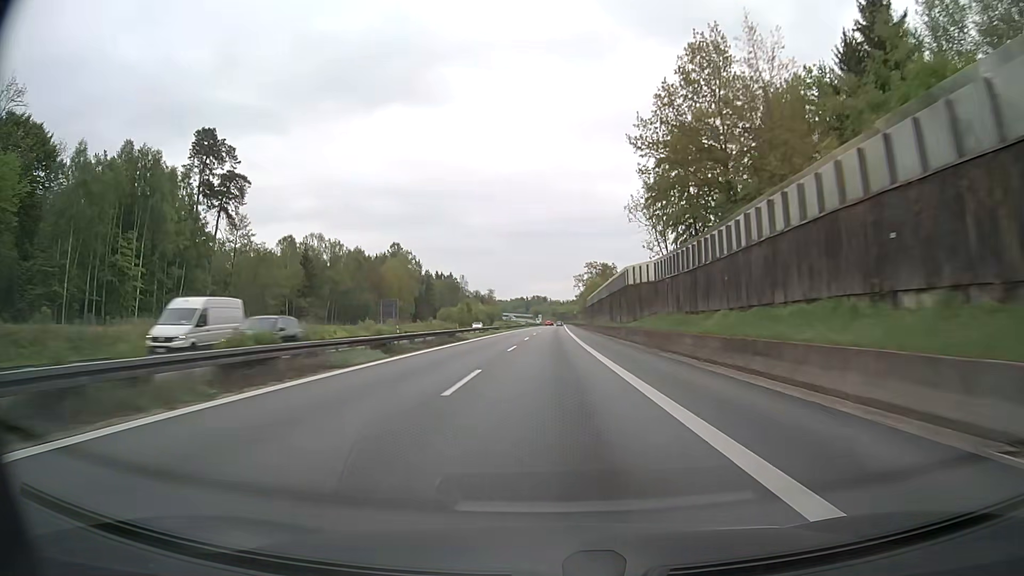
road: motorway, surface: asphalt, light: Day
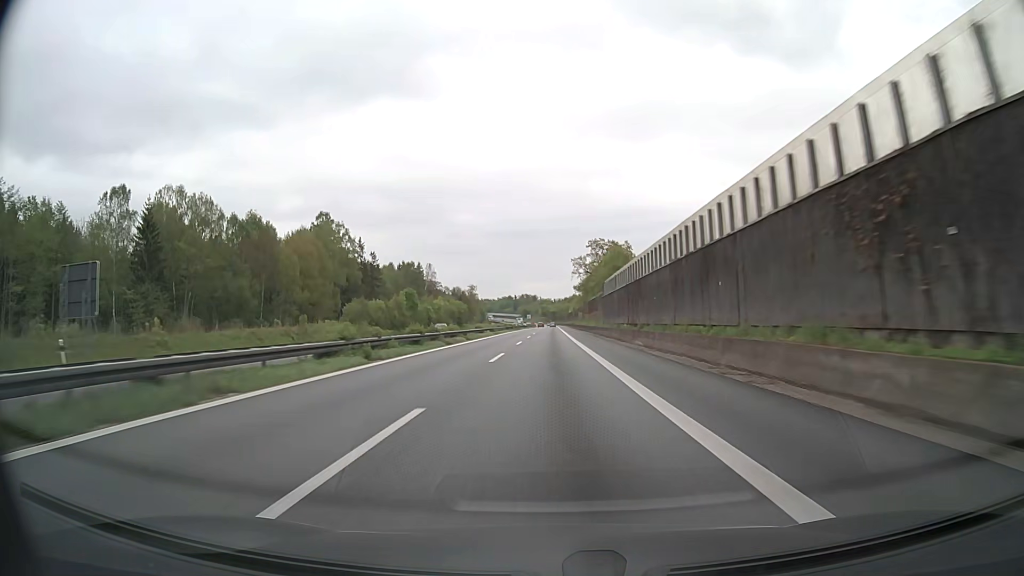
(+0.4, +61.9) m; +1°
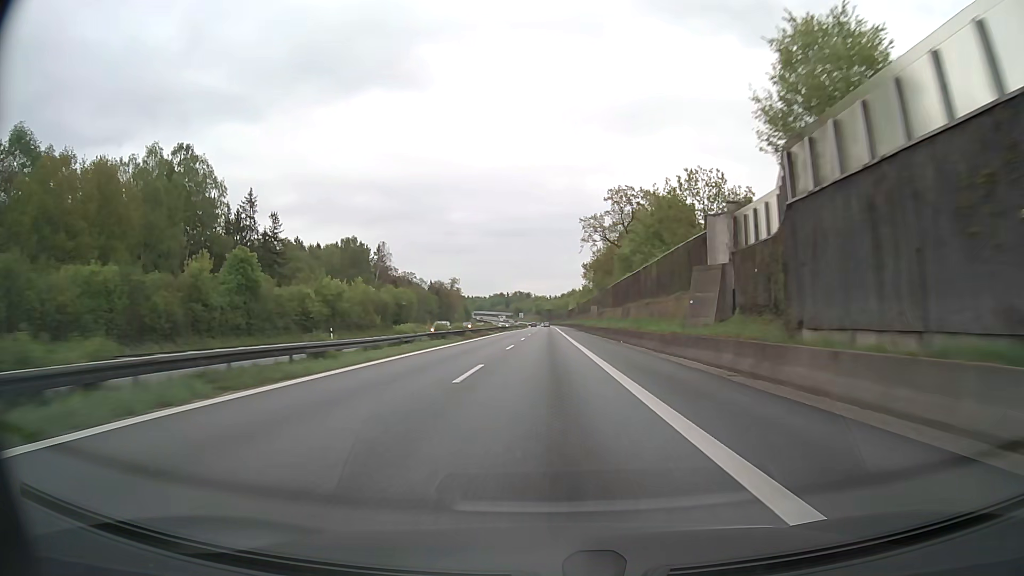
(+0.2, +61.9) m; 0°
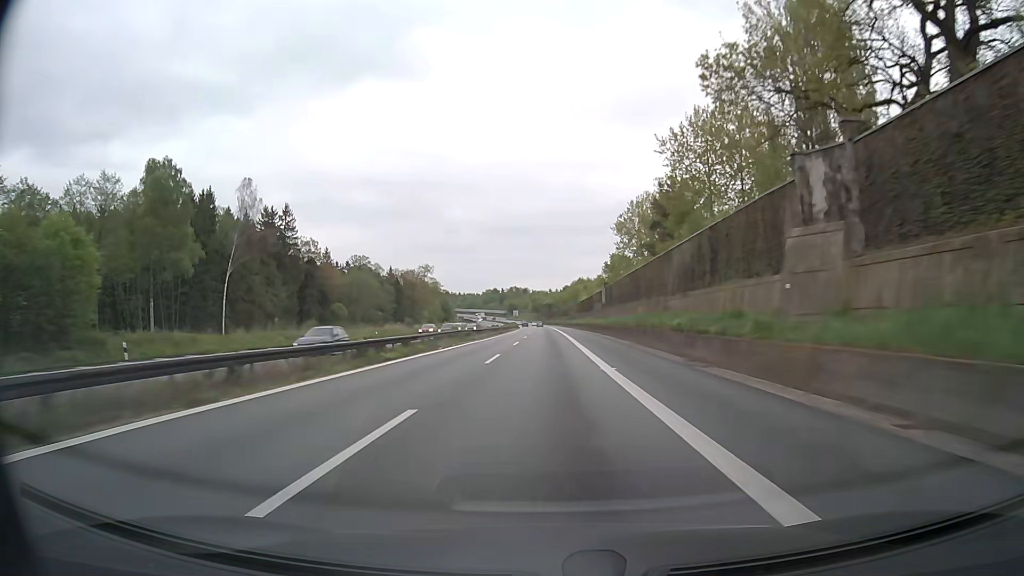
(+0.1, +82.6) m; 0°
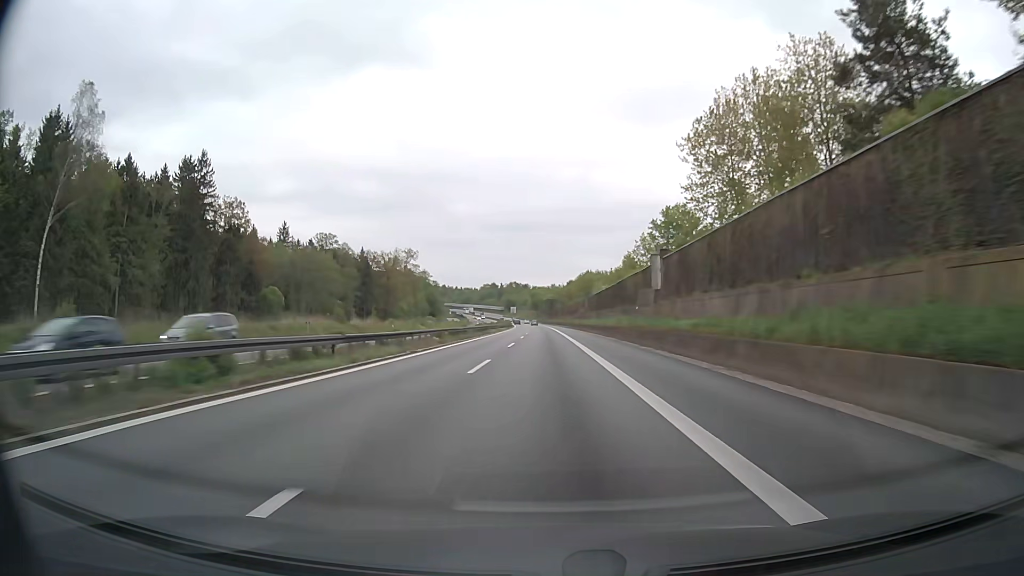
(-0.1, +41.3) m; 0°
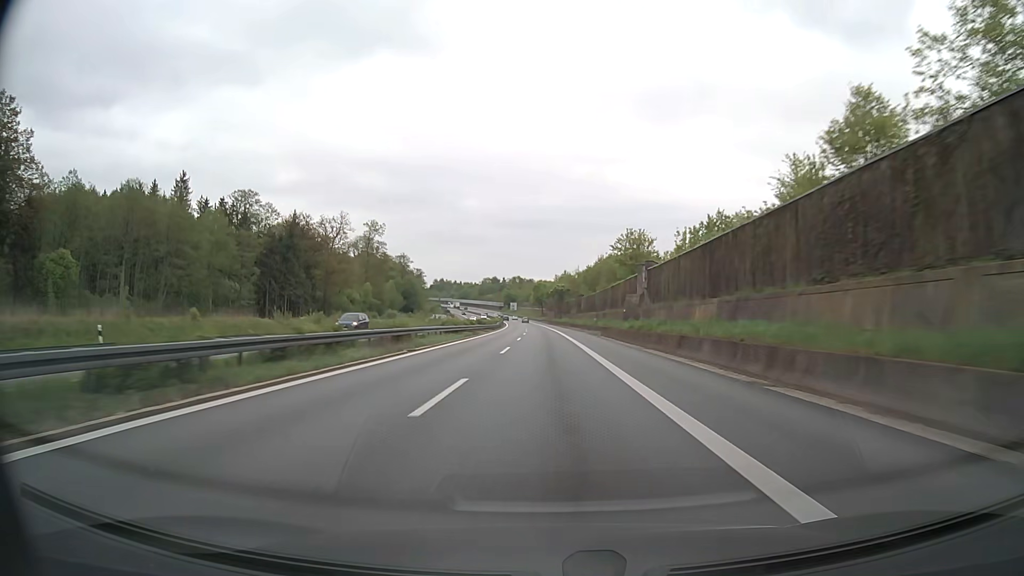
(0.0, +62.0) m; 0°
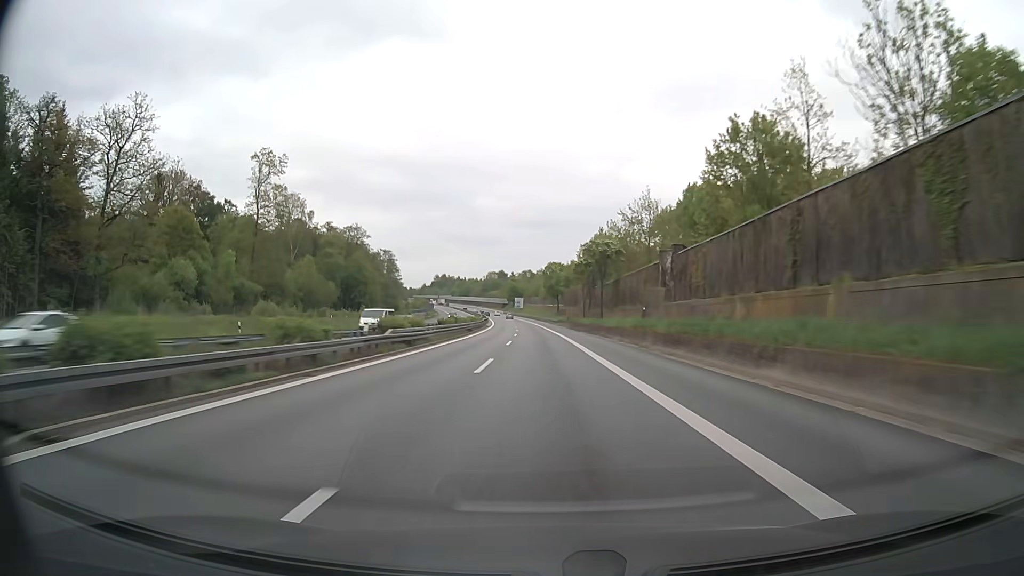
(-0.8, +82.7) m; -1°
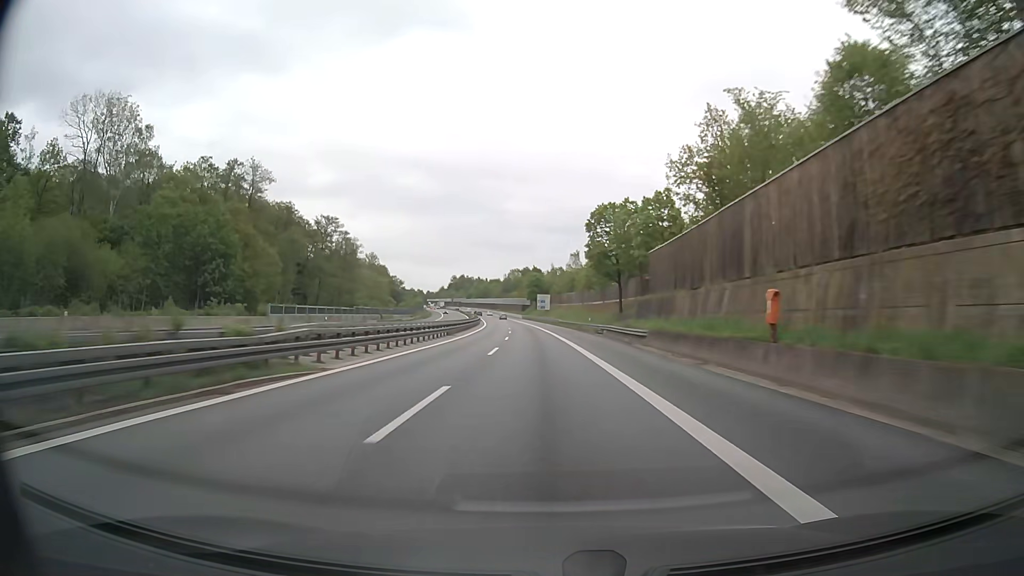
(-1.6, +82.6) m; -2°
(0, +10) (0, +20) (0, +30) (-1, +40) (-1, +50) (-1, +60) (-2, +70) (-2, +80) (-3, +90) (-4, +100) m
